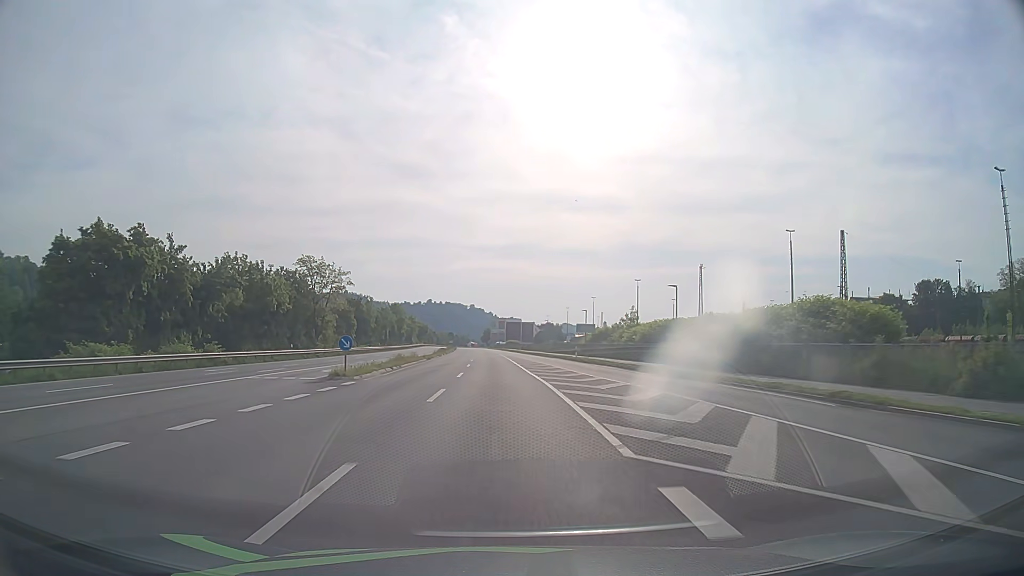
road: primary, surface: asphalt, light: Day
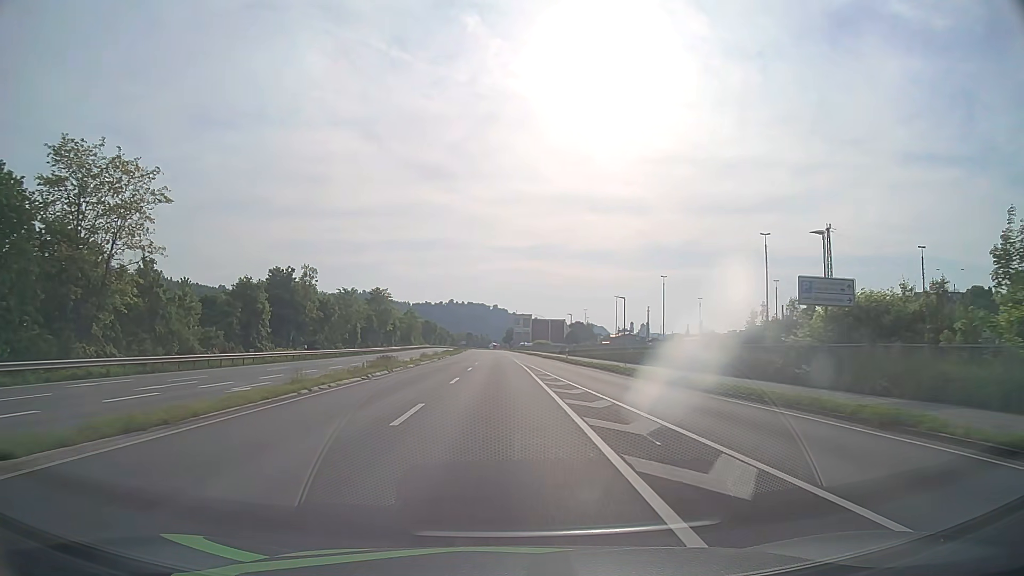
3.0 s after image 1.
(-0.7, +52.4) m; -2°
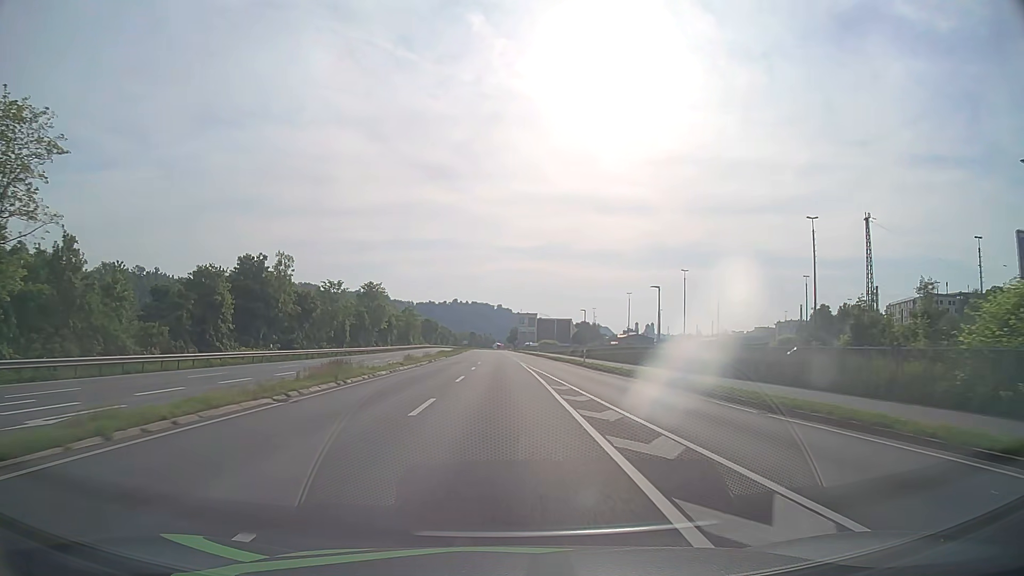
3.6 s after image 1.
(-0.1, +10.5) m; -1°
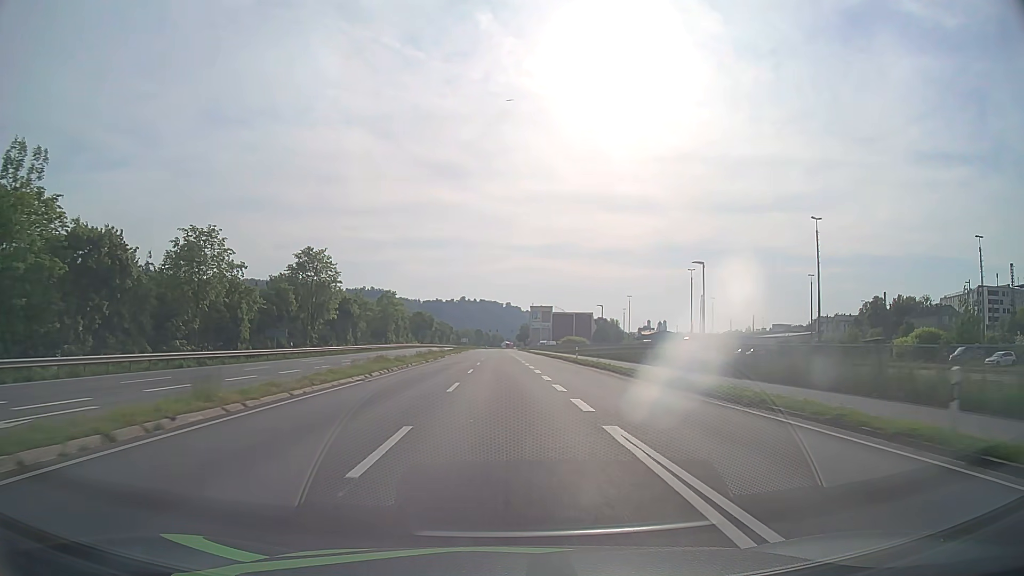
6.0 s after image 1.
(-0.3, +41.9) m; -1°
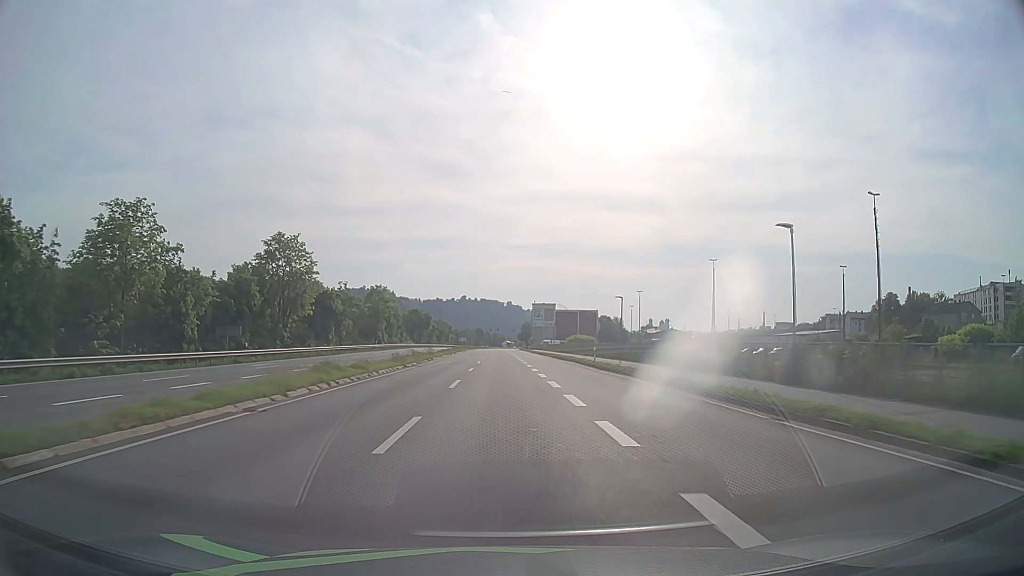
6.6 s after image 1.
(0.0, +10.5) m; 0°
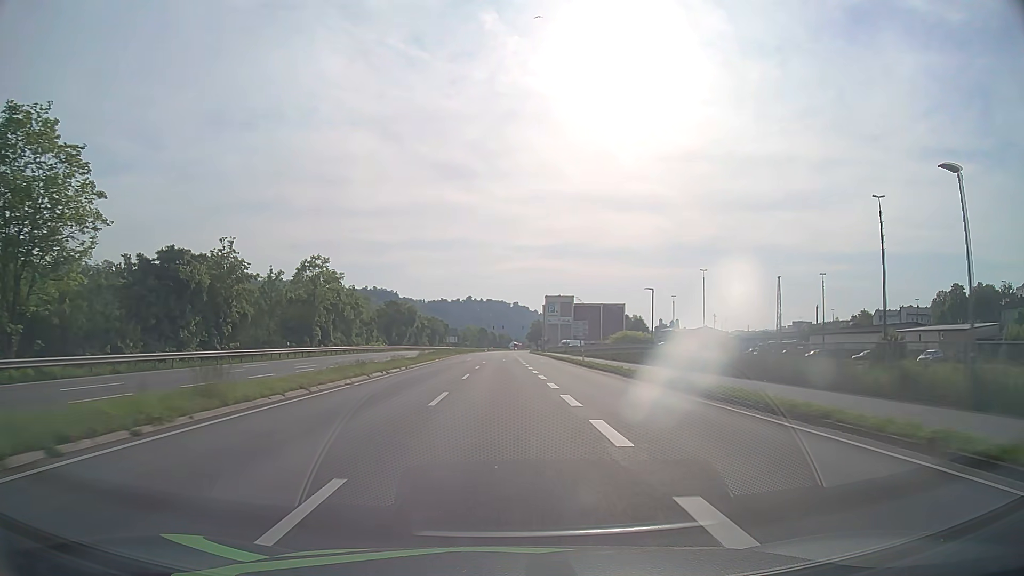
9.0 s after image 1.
(-0.3, +41.6) m; -1°
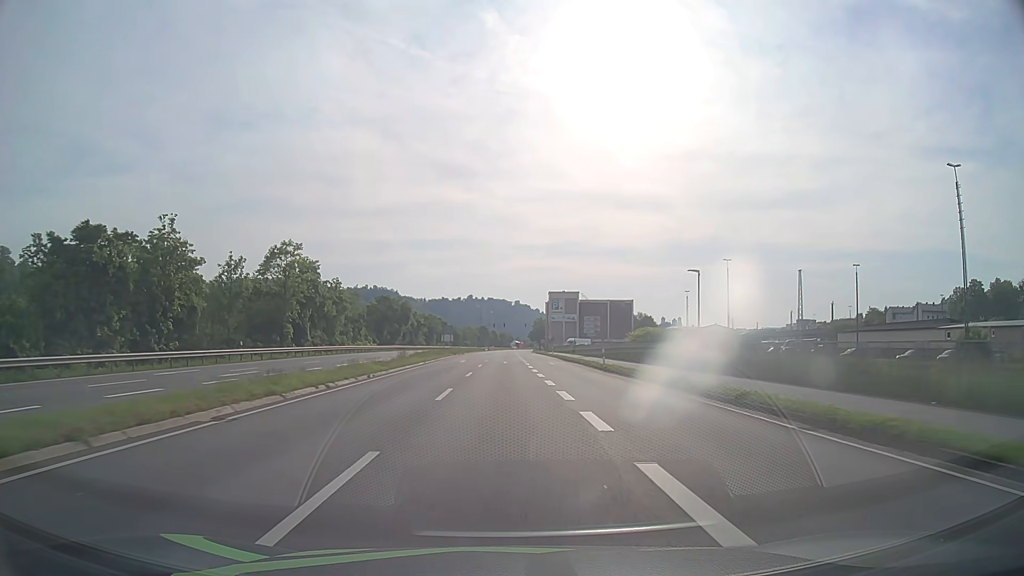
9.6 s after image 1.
(0.0, +10.4) m; 0°
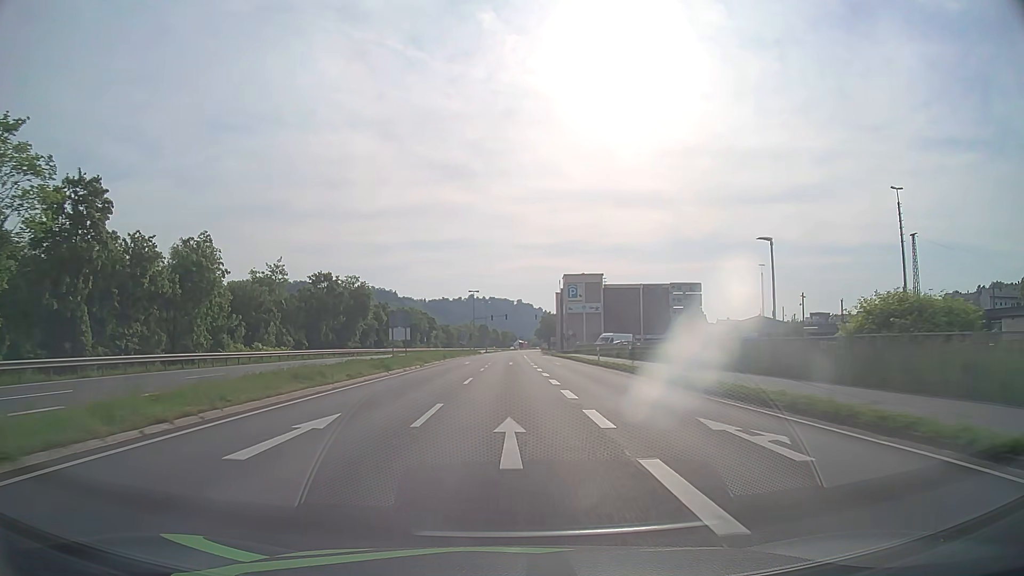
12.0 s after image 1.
(0.0, +41.3) m; 0°
(0, +10) (0, +20) (0, +30) (0, +40) (0, +50) (0, +60) (0, +70) (0, +80) (+1, +90) (+1, +100) m
